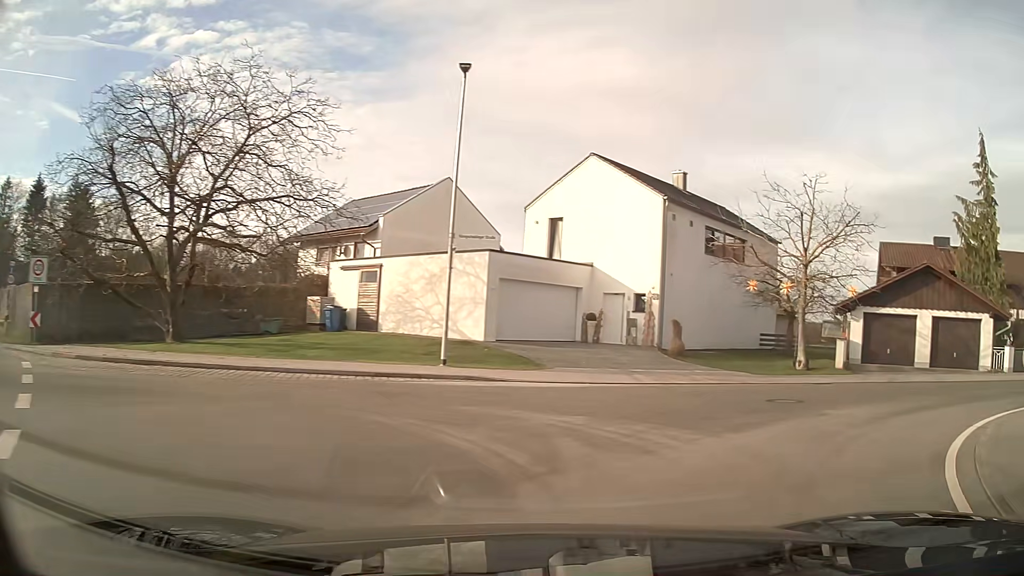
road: residential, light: Day
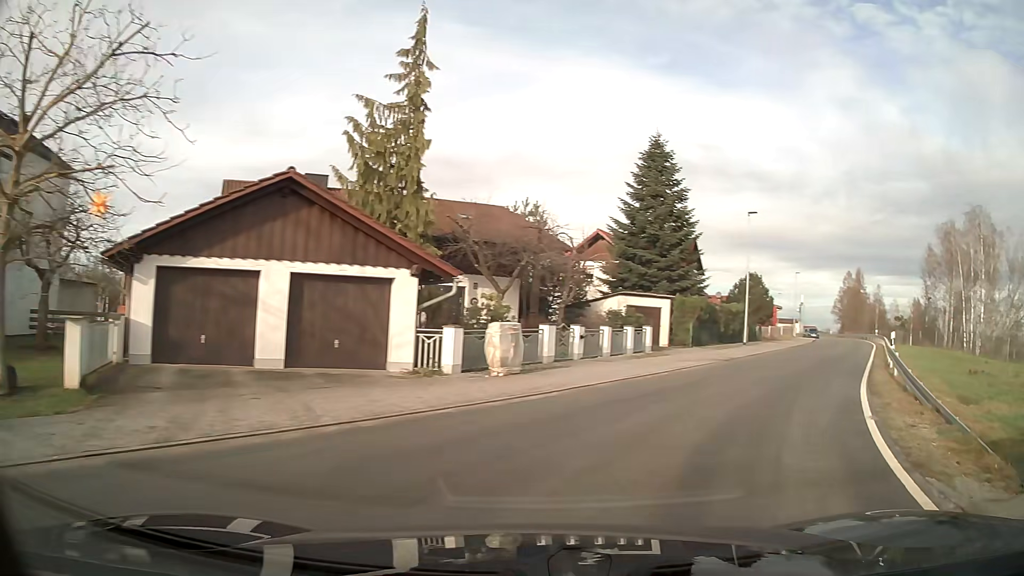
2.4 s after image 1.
(+6.3, +12.0) m; +54°
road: unclassified
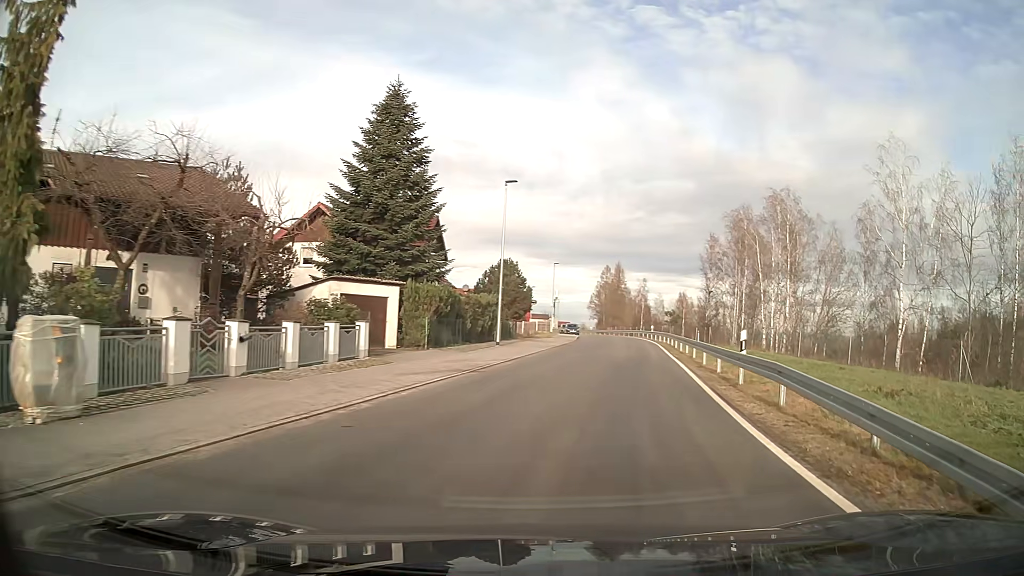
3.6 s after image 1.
(+1.6, +8.4) m; +19°
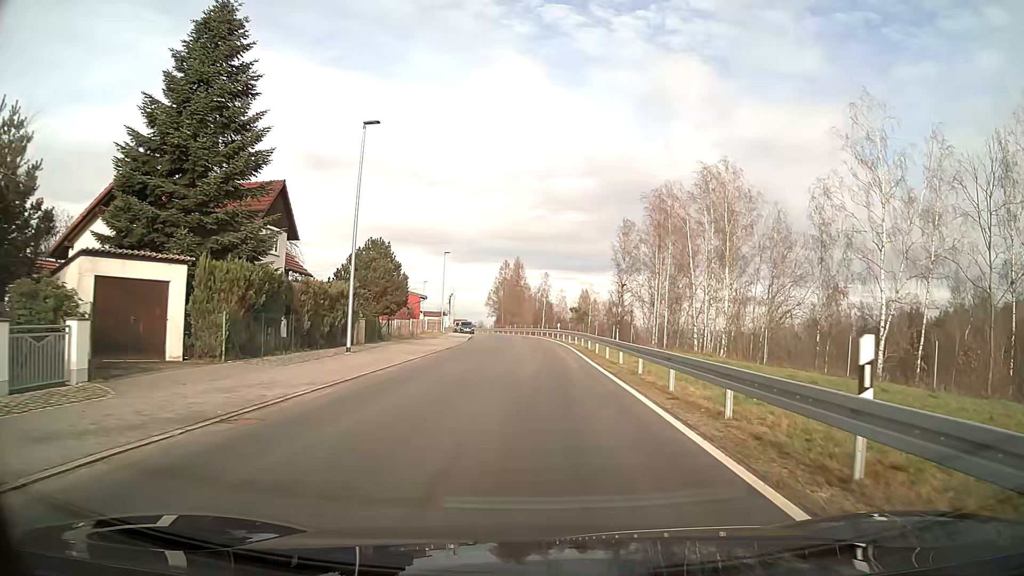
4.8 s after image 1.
(+0.6, +9.9) m; +6°
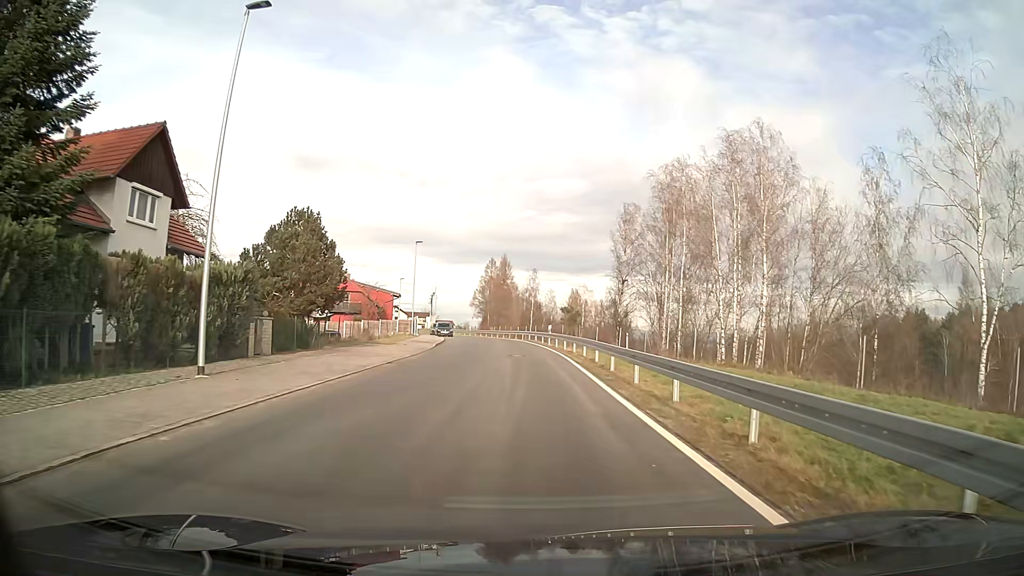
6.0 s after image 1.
(+0.1, +10.0) m; +1°
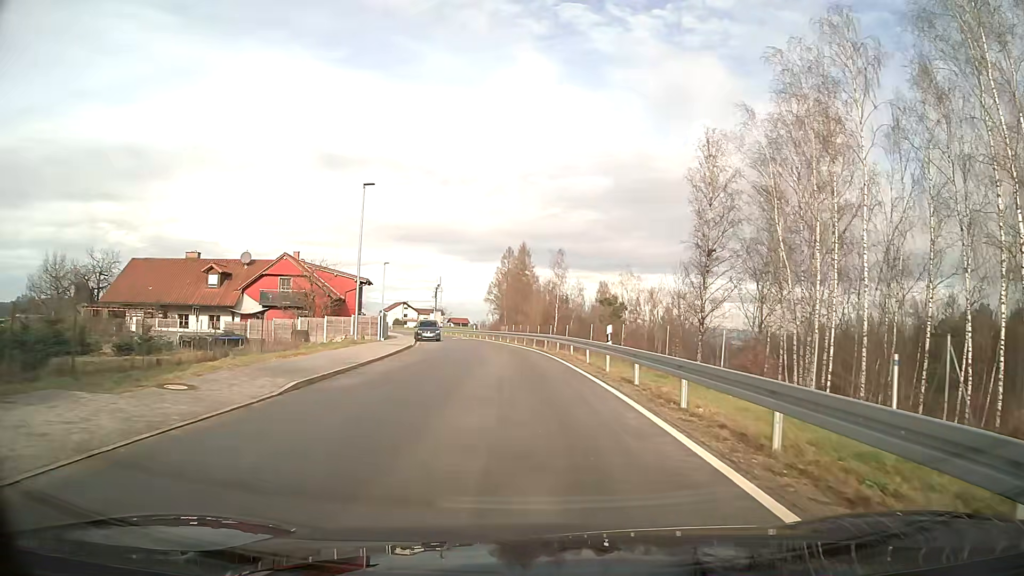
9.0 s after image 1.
(-0.4, +24.5) m; -2°
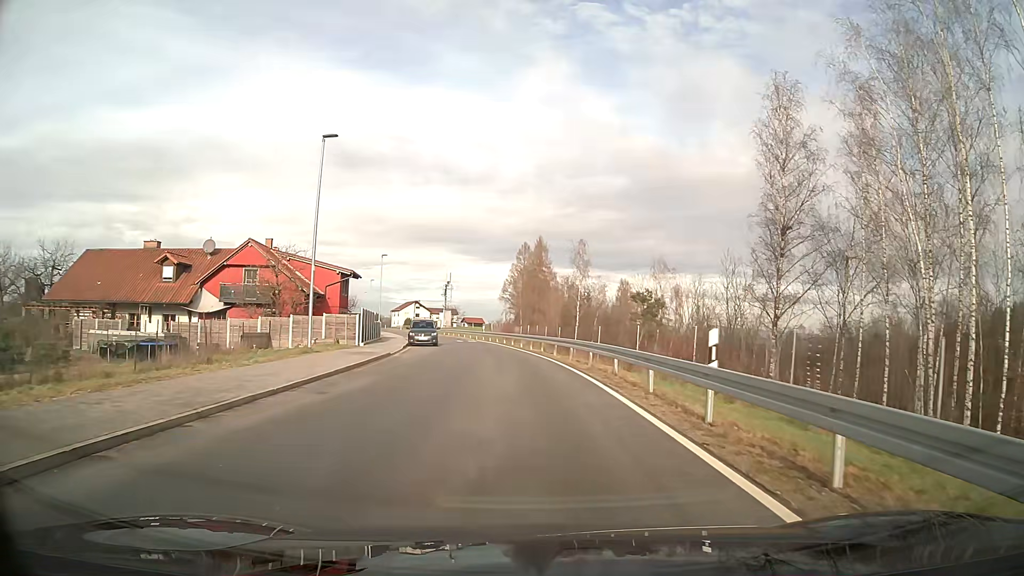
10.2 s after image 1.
(-0.1, +9.6) m; -1°
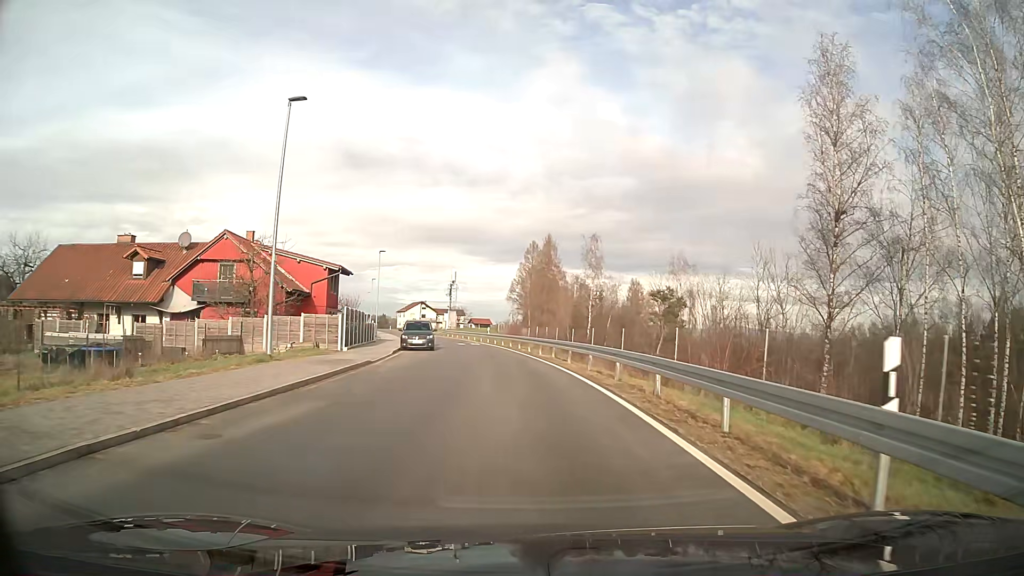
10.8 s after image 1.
(0.0, +4.8) m; -1°
(0, +10) (-1, +20) (-2, +30) (-3, +40) (-5, +50) (-7, +59) (-9, +69) (-12, +79) (-14, +89) (-17, +98) m
